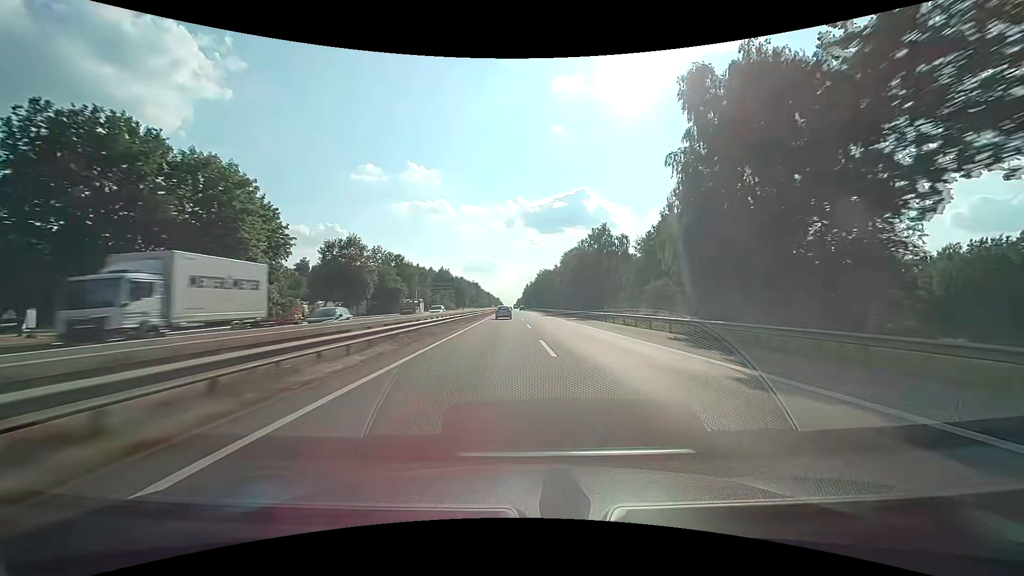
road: motorway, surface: asphalt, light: Day
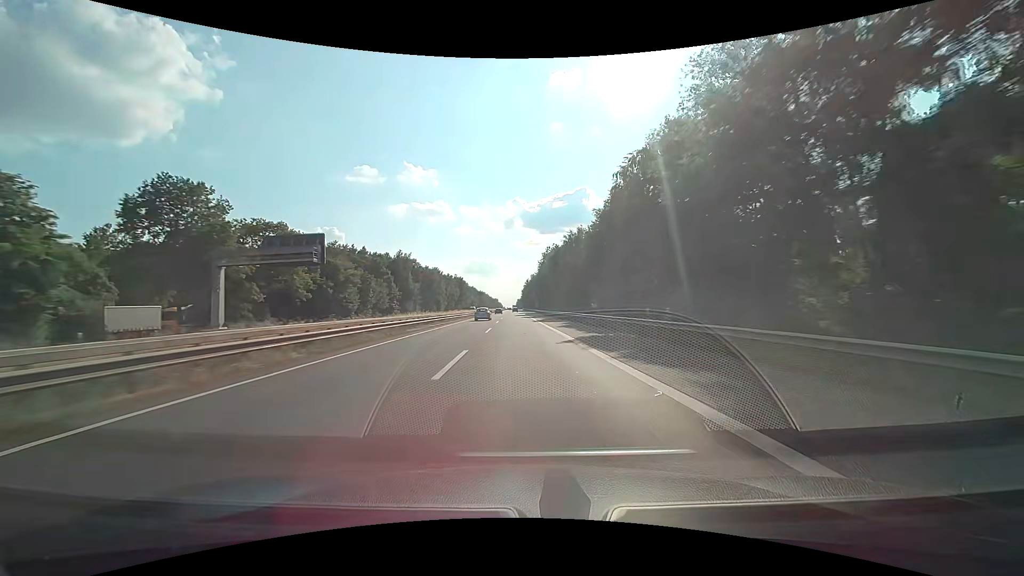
(+0.9, +76.8) m; 0°
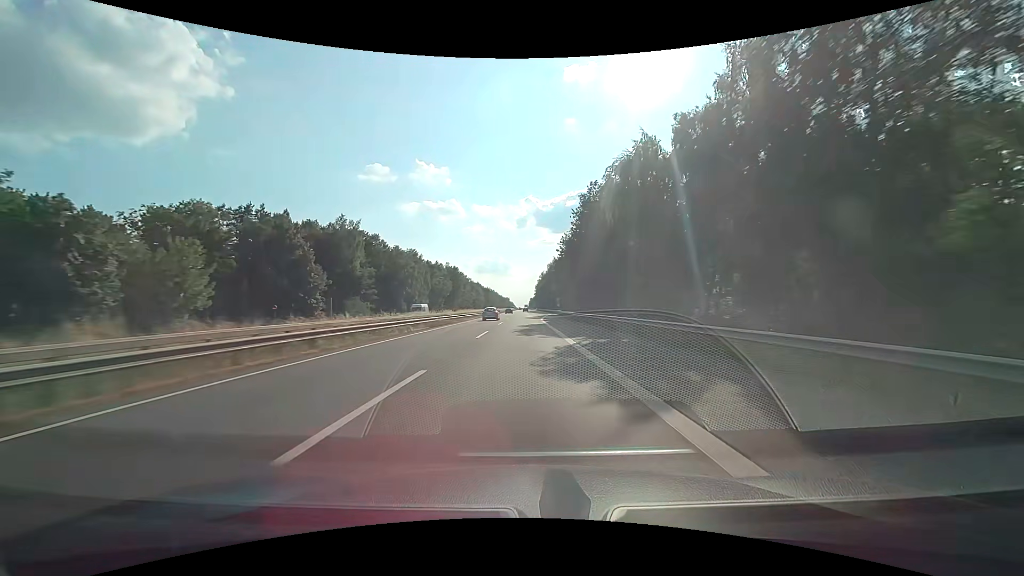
(-1.0, +59.7) m; -2°
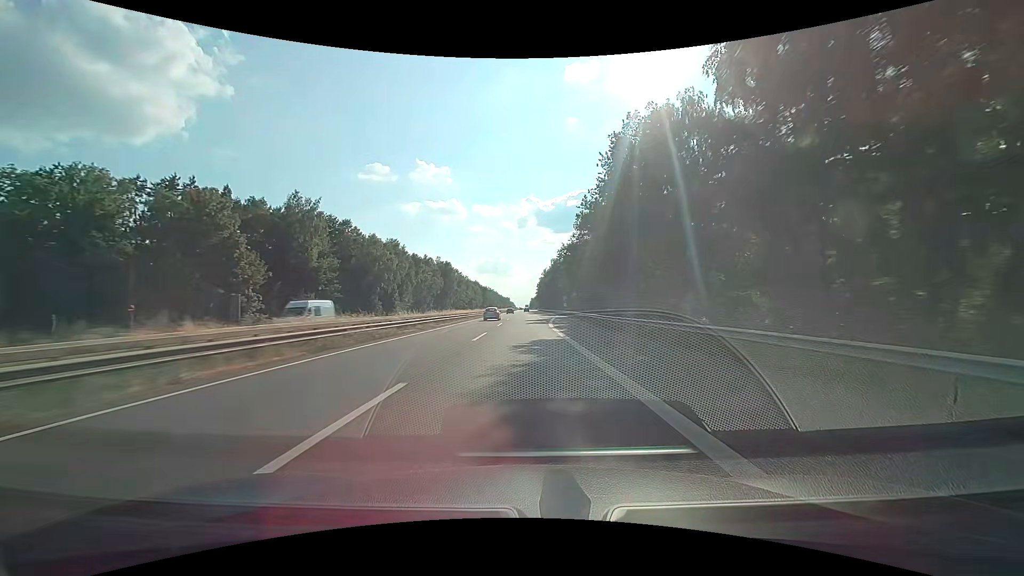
(0.0, +20.1) m; 0°
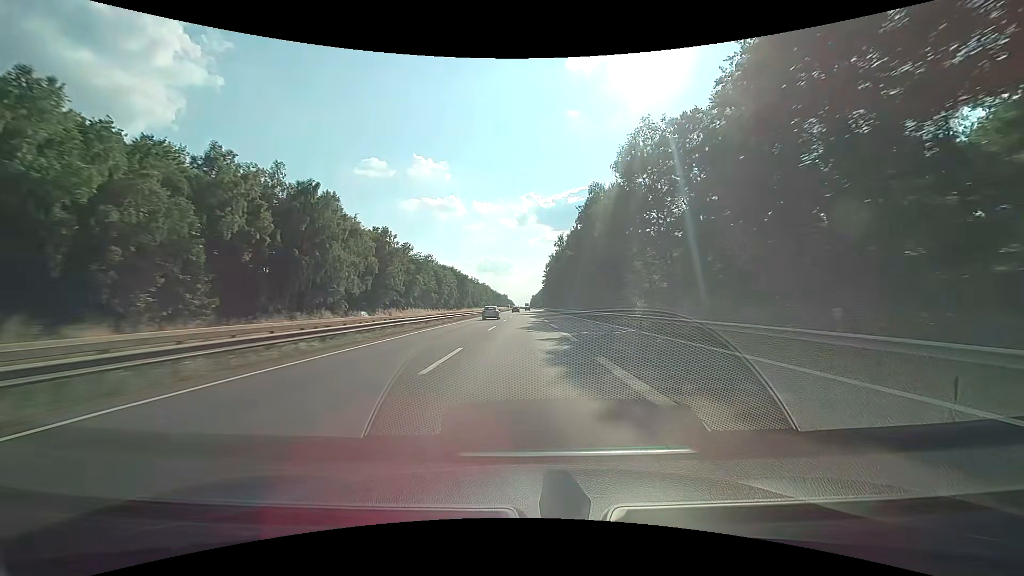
(-0.2, +101.6) m; 0°
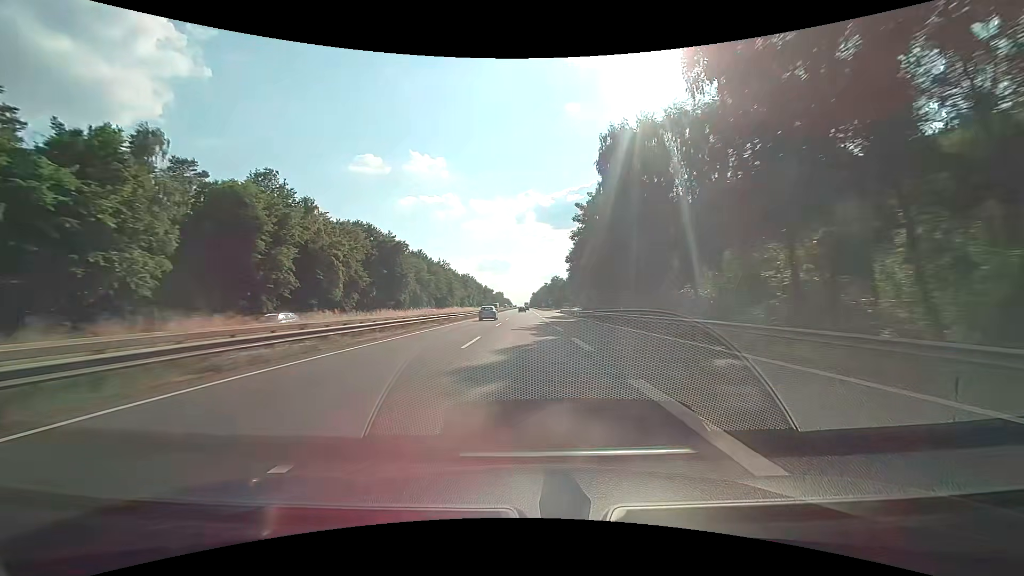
(+0.2, +102.6) m; 0°
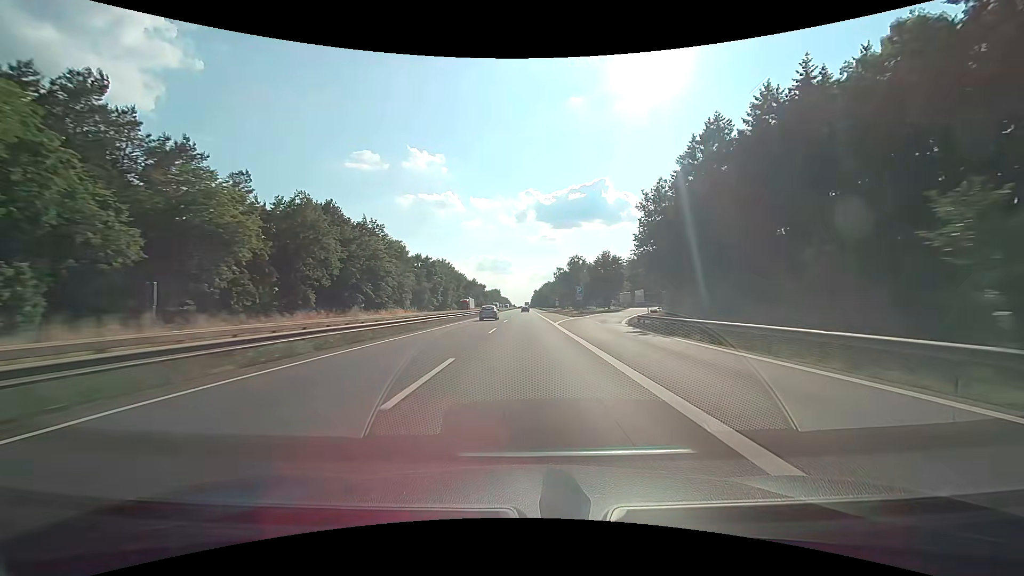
(-0.3, +82.4) m; 0°
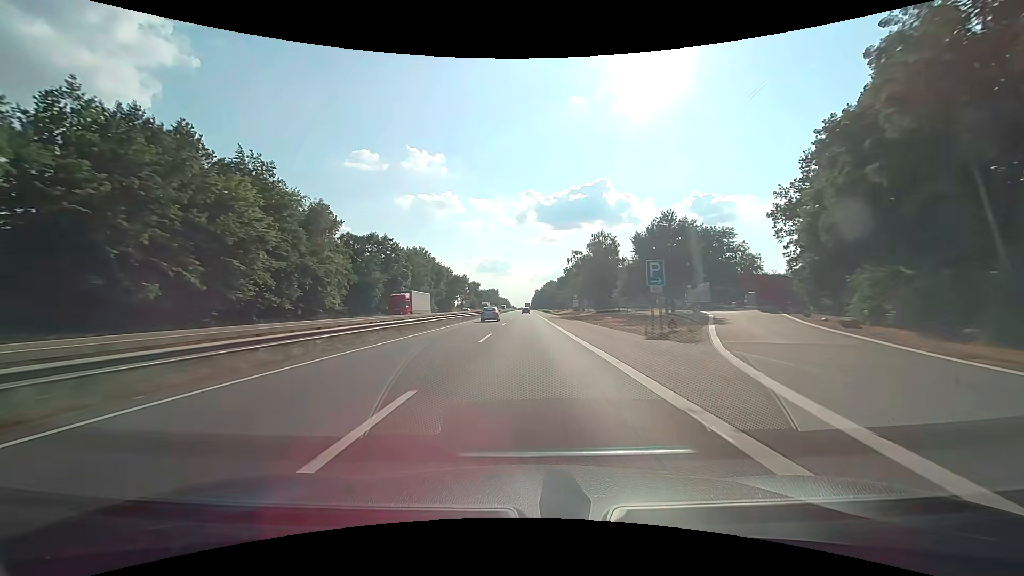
(0.0, +41.2) m; 0°
(0, +10) (0, +20) (0, +30) (0, +40) (0, +50) (0, +60) (0, +70) (0, +80) (0, +90) (0, +100) m
